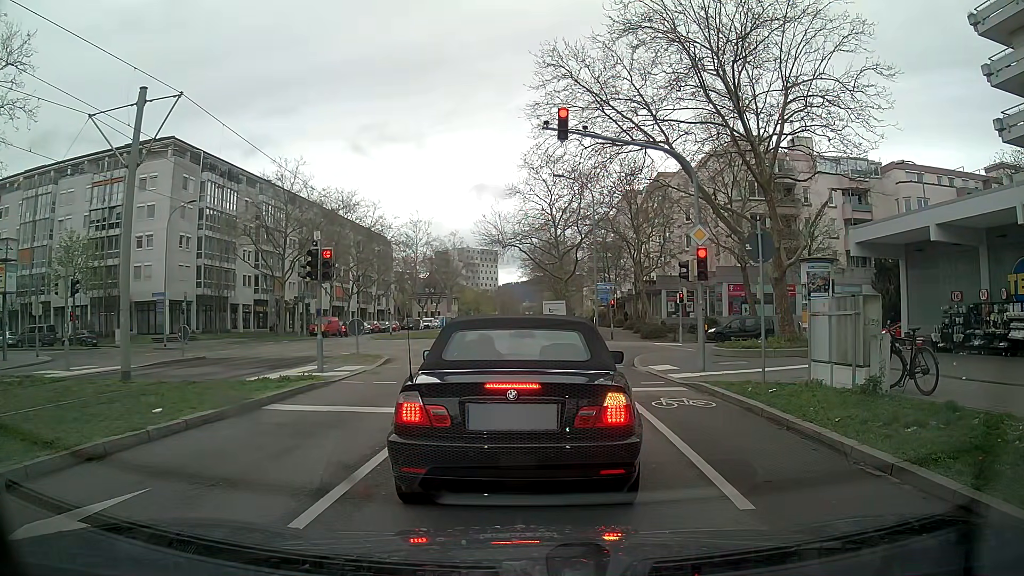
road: tertiary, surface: asphalt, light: Day
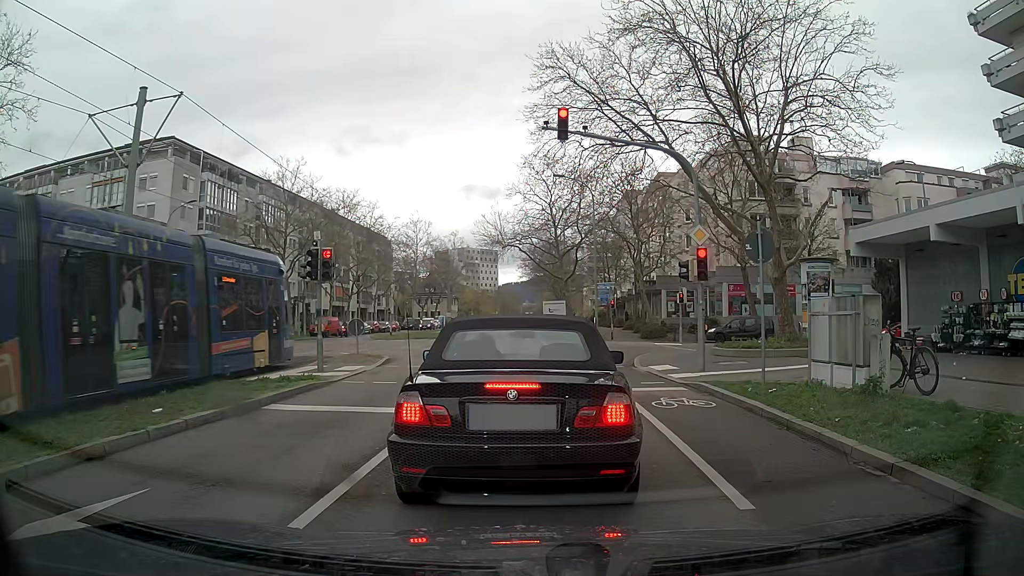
(0.0, 0.0) m; 0°
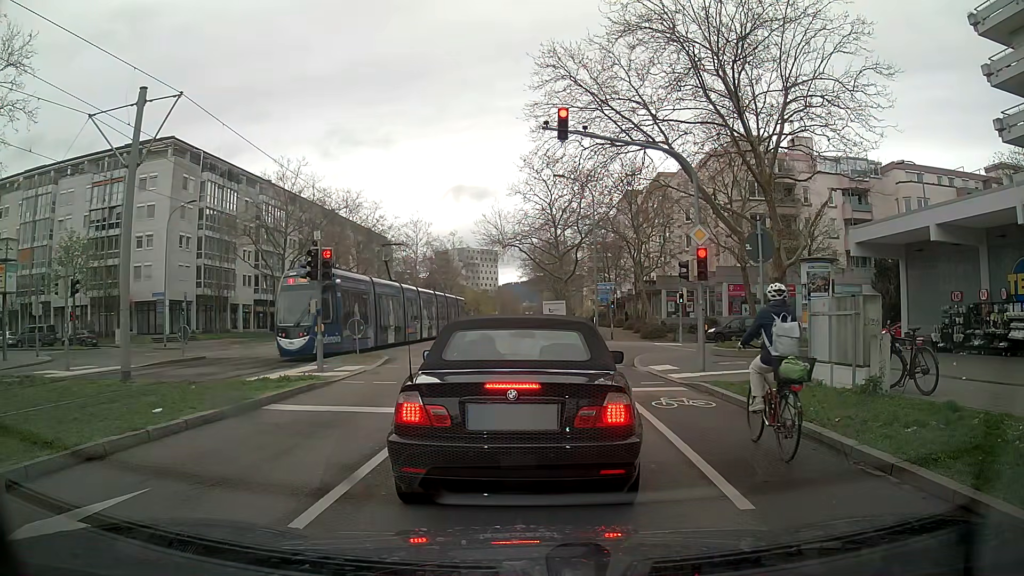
(0.0, 0.0) m; 0°
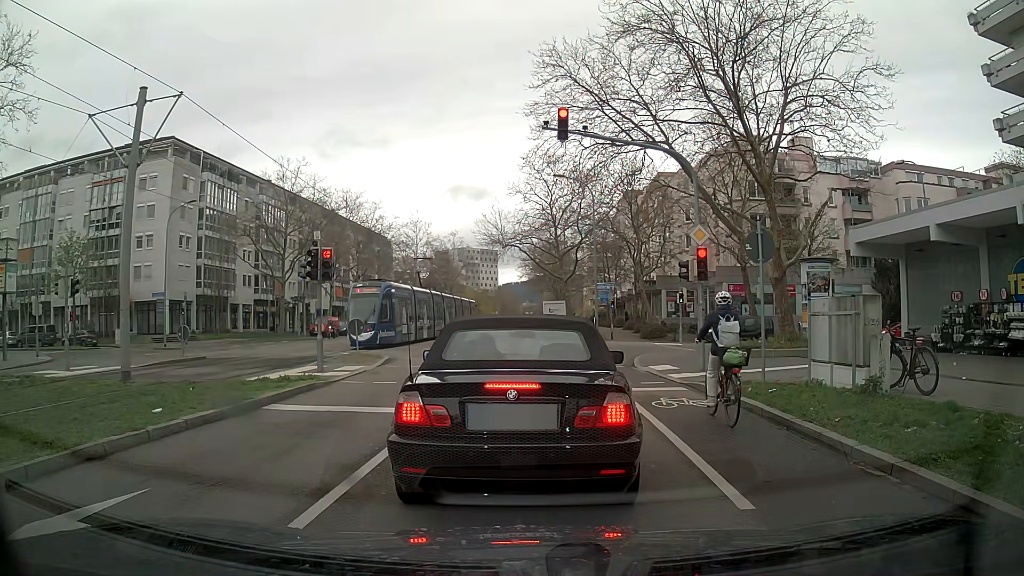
(0.0, 0.0) m; 0°
